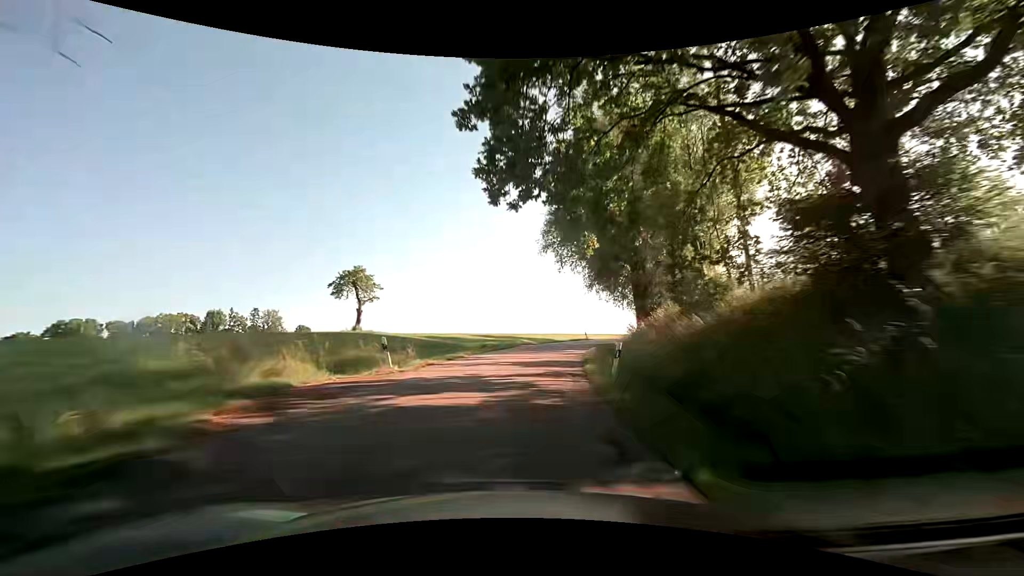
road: tertiary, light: Day
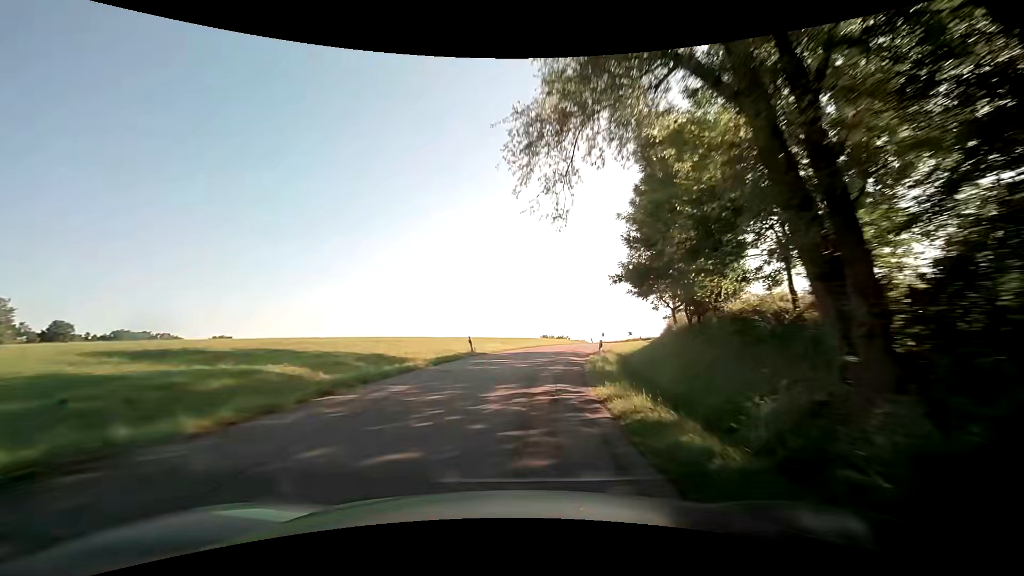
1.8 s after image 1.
(+4.7, +35.9) m; +15°
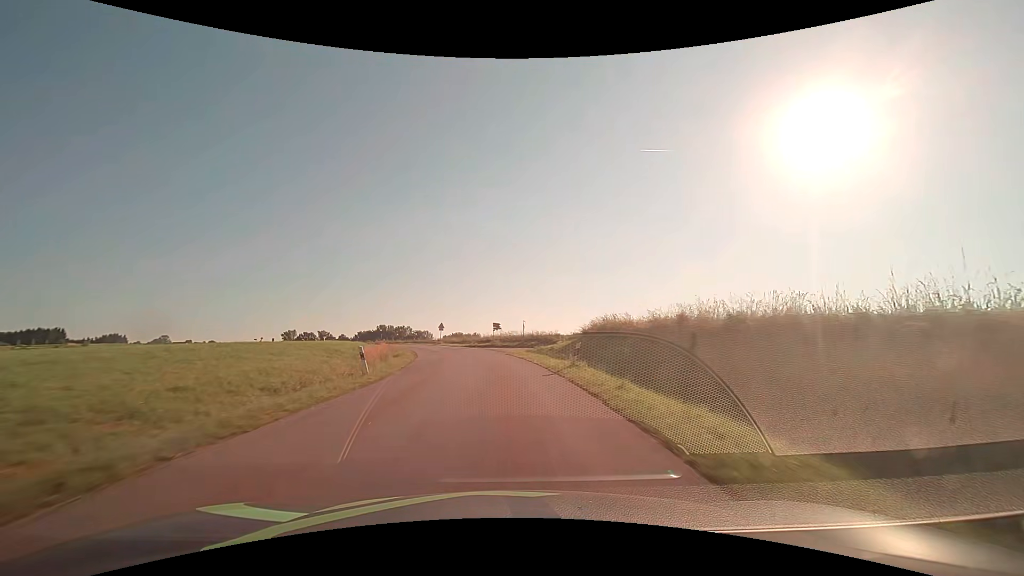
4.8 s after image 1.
(+12.7, +58.5) m; +18°
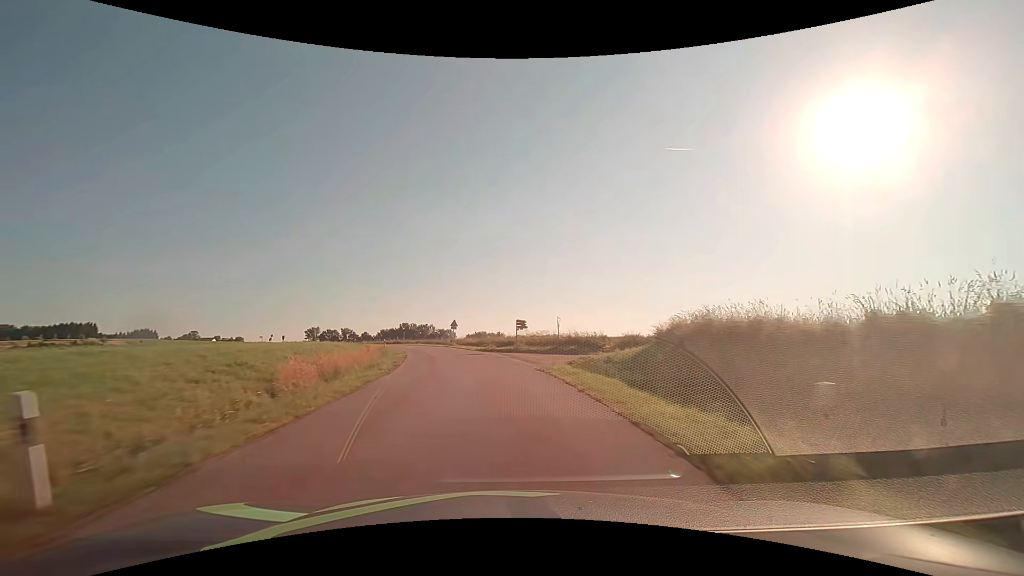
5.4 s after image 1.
(-0.3, +12.2) m; -3°
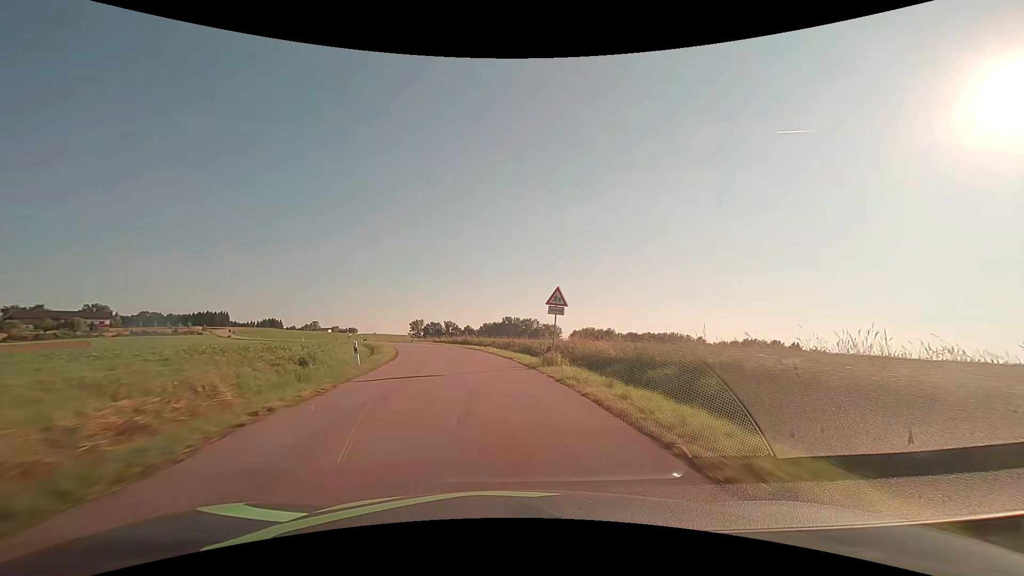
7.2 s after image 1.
(-3.6, +36.8) m; -12°
(0, +10) (-1, +20) (-3, +30) (-5, +40) (-7, +49) (-11, +59) (-15, +68) (-19, +77) (-24, +86) (-29, +94) m
